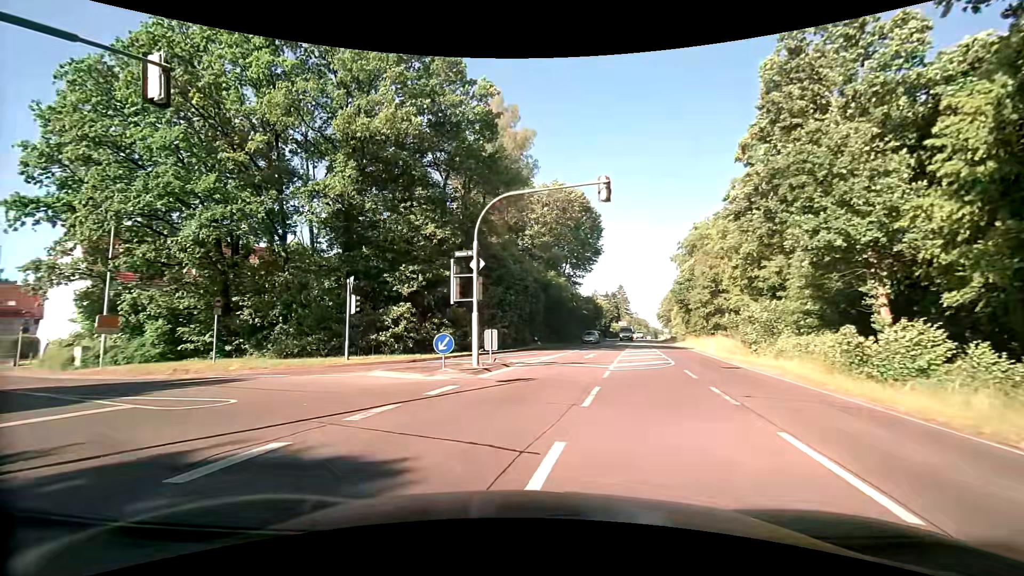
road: secondary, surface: asphalt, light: Day
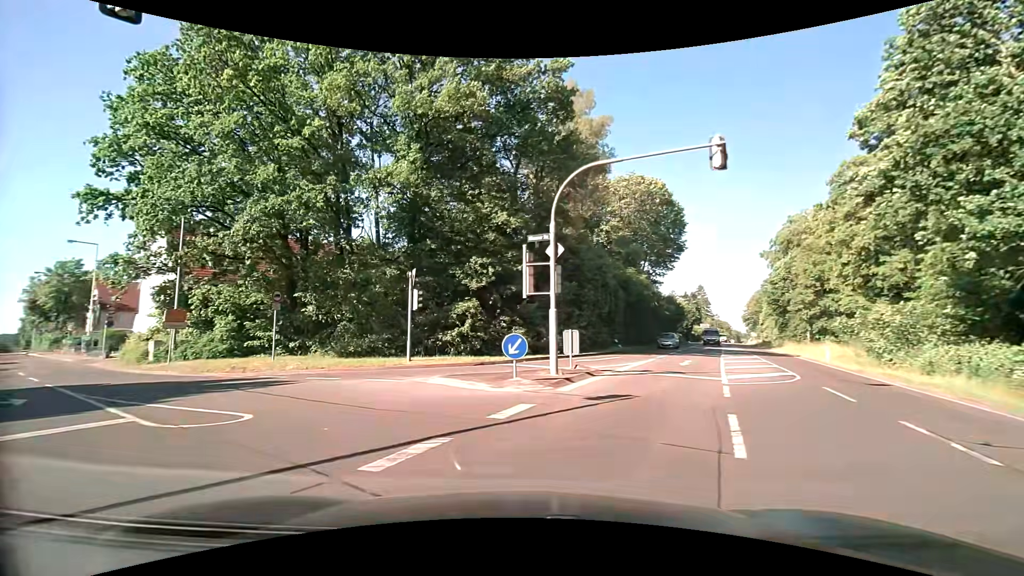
(-0.2, +3.1) m; -8°
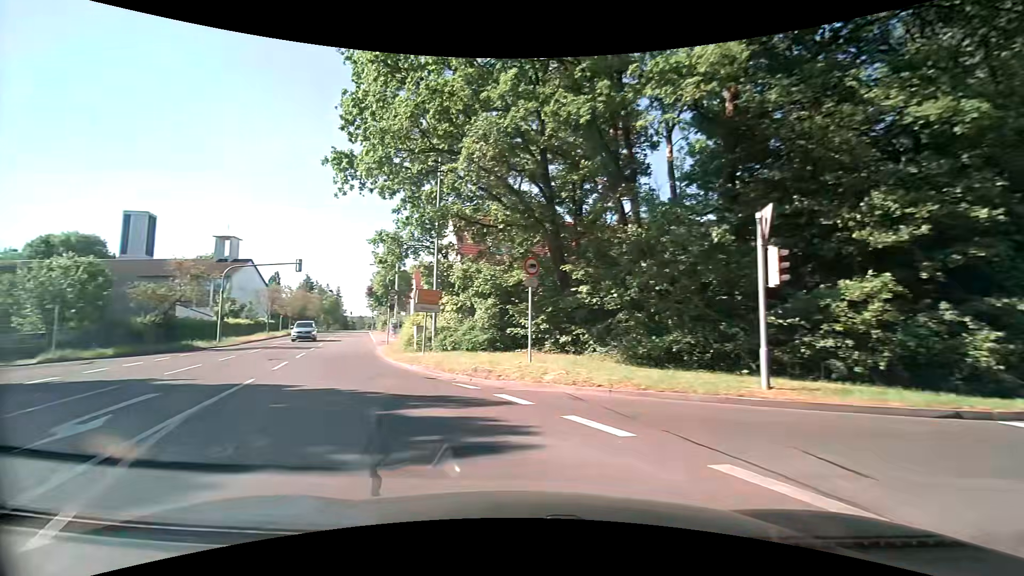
(-2.7, +9.8) m; -32°
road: tertiary
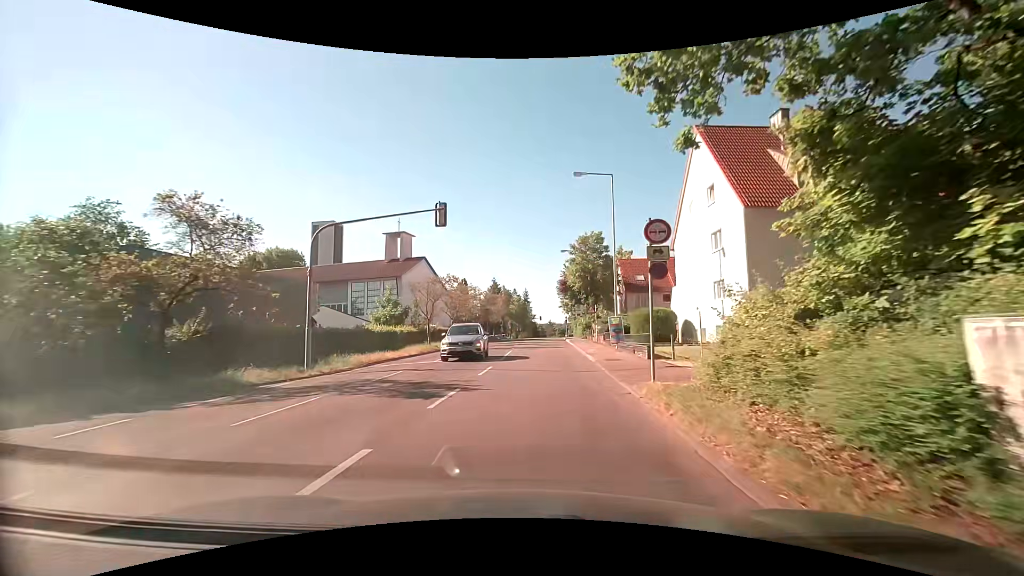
(-7.1, +20.5) m; -22°
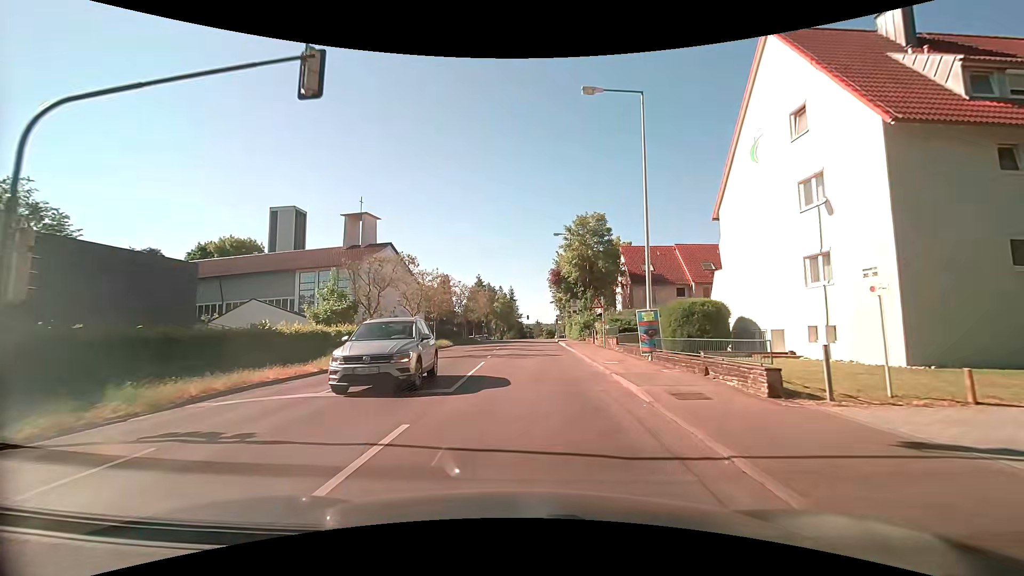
(+0.1, +10.8) m; +1°
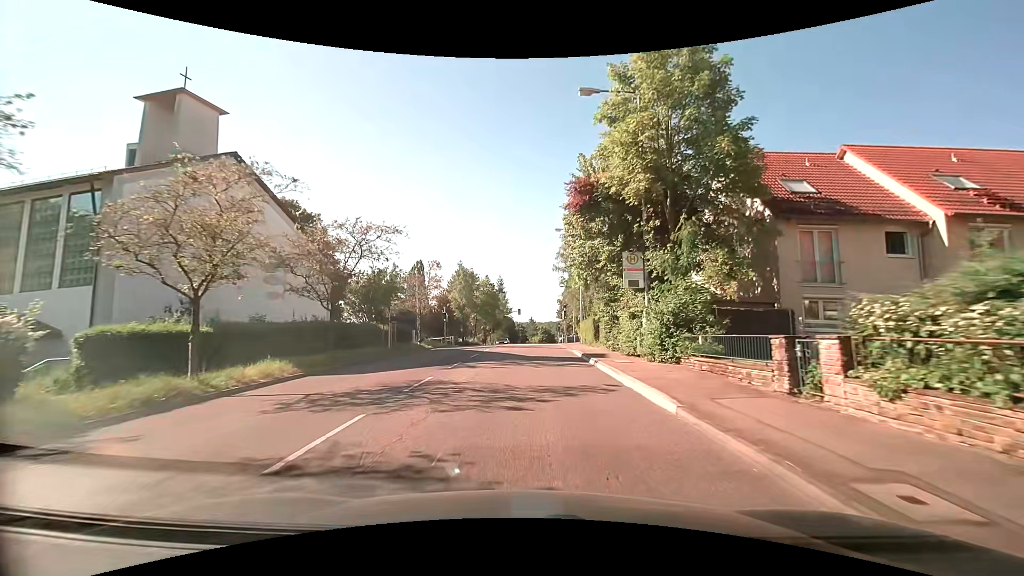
(+0.6, +29.6) m; +1°
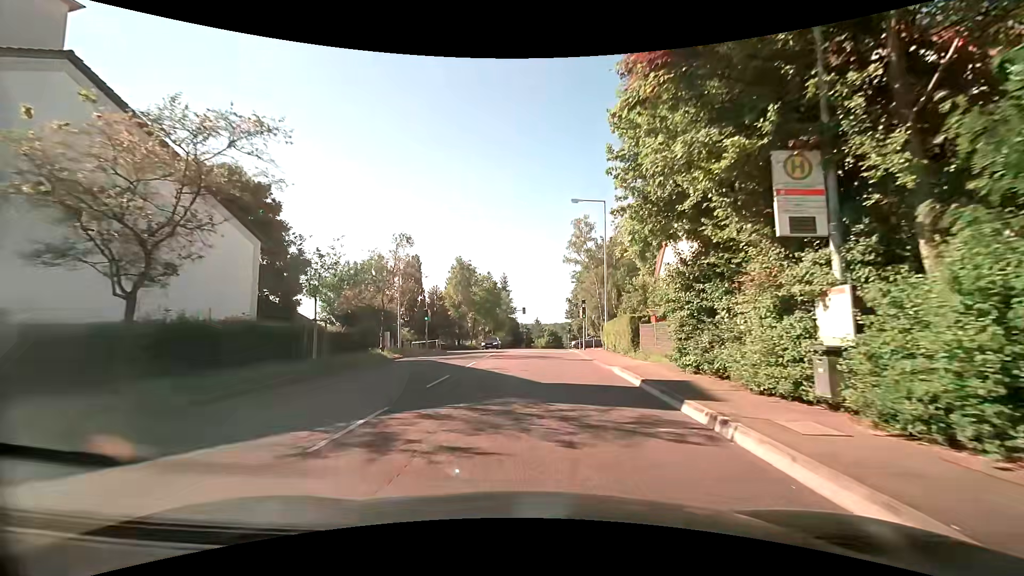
(-0.1, +10.9) m; 0°
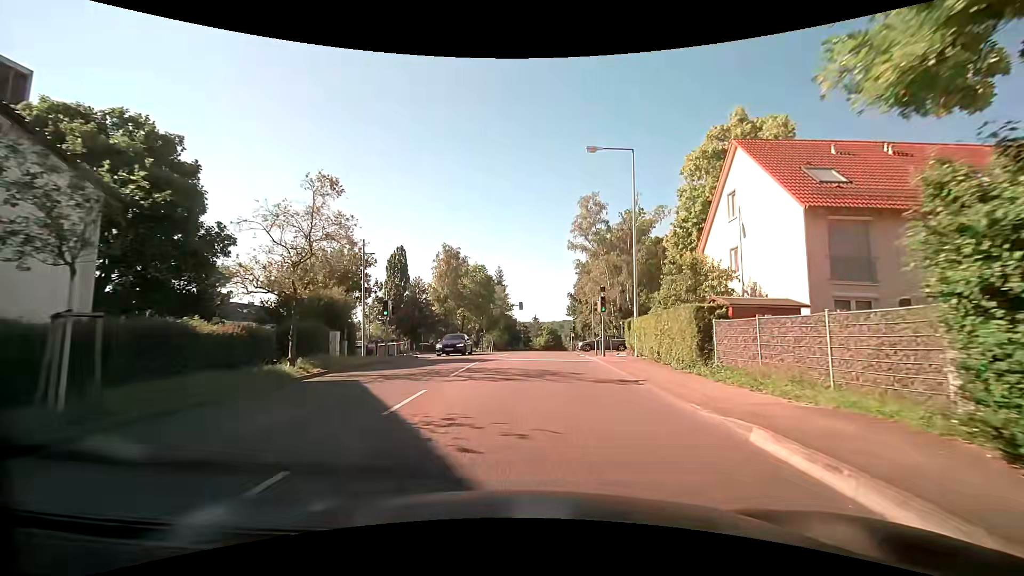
(0.0, +9.7) m; 0°
